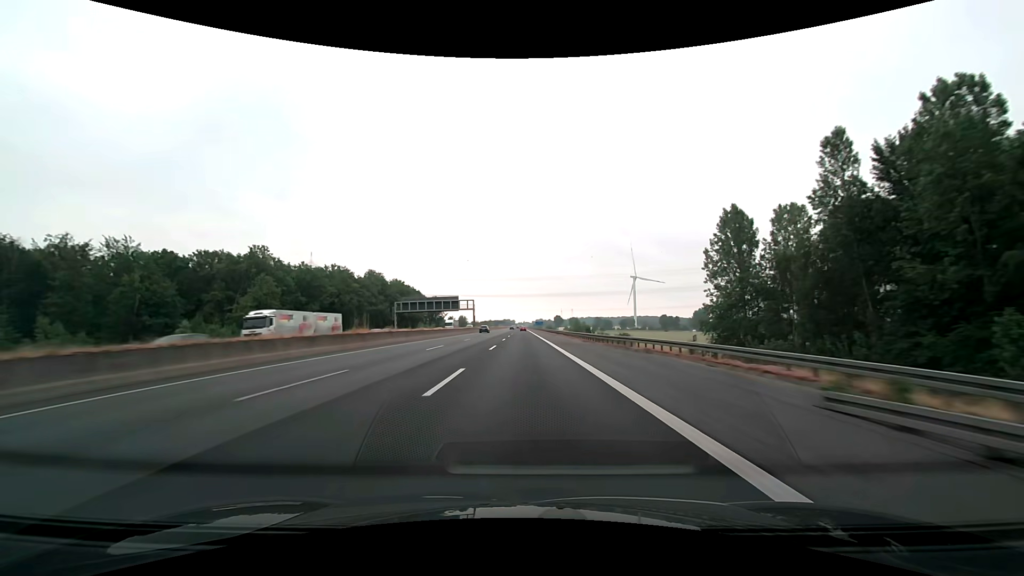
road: motorway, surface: asphalt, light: Day
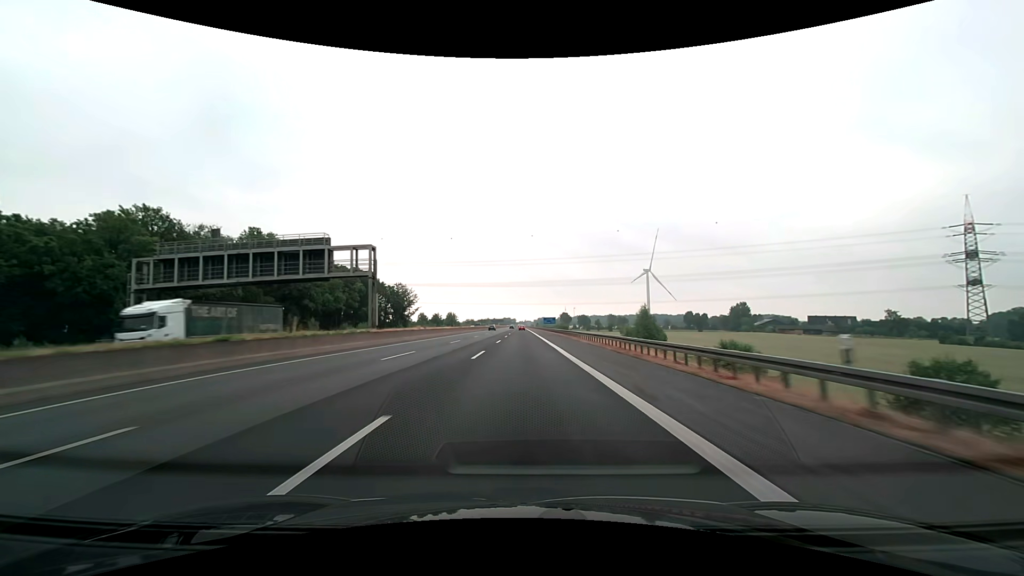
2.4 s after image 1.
(+0.1, +82.7) m; 0°
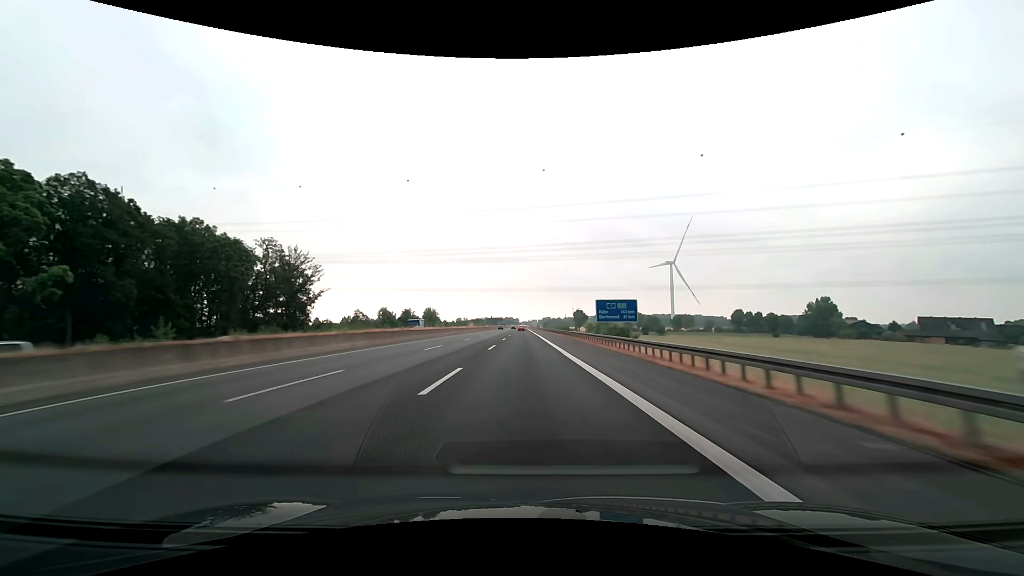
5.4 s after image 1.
(-0.4, +103.2) m; 0°
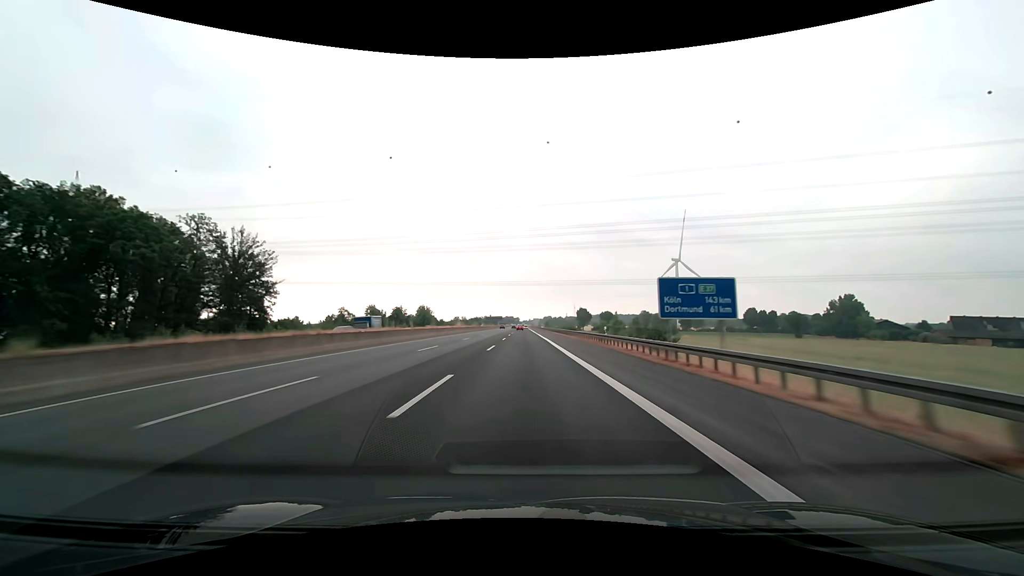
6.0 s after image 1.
(0.0, +20.6) m; 0°
(0, +10) (0, +20) (0, +30) (0, +40) (0, +50) (0, +60) (0, +70) (0, +80) (0, +90) (0, +100) m
